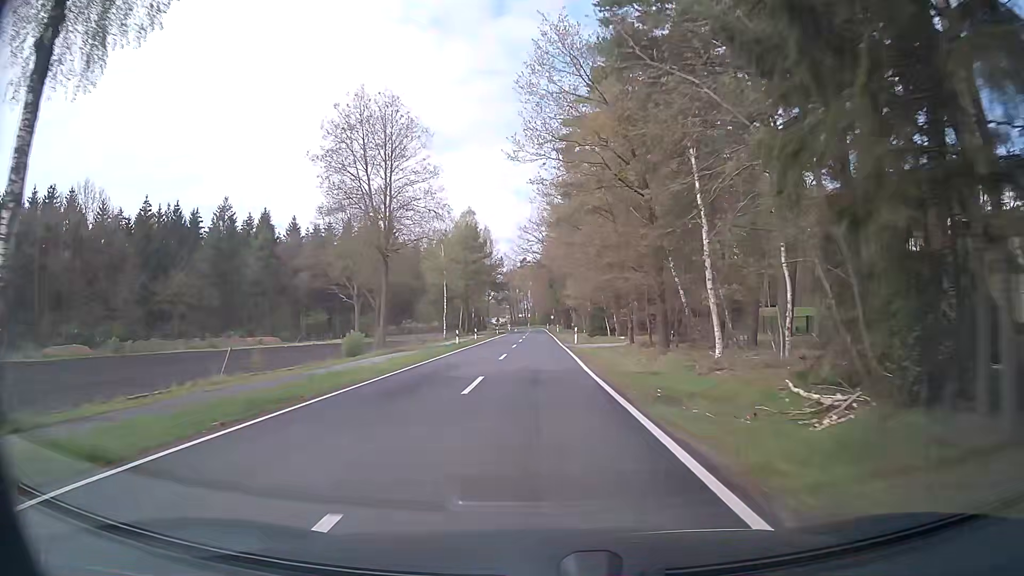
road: secondary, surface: asphalt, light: Day
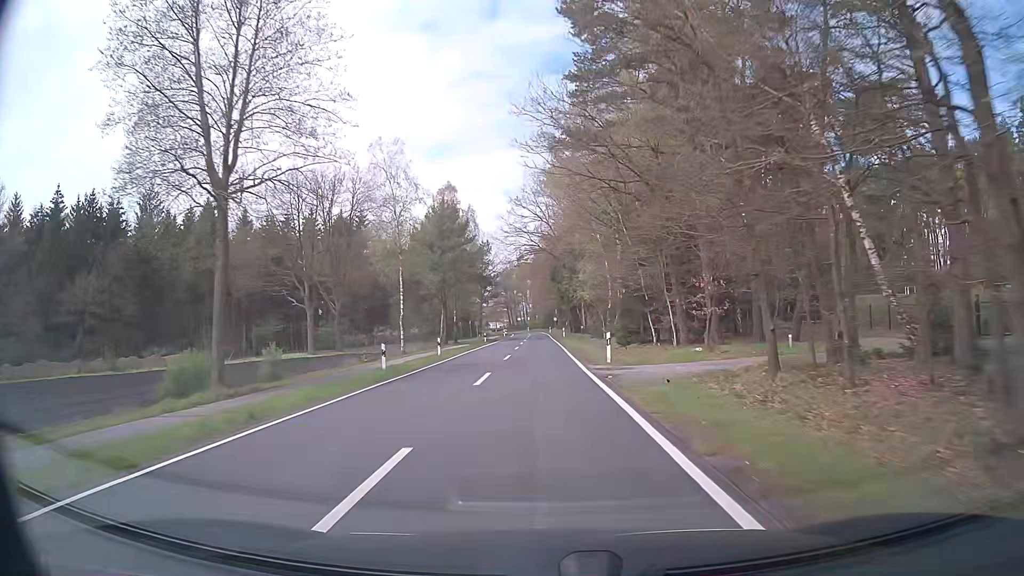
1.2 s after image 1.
(+0.1, +21.6) m; 0°
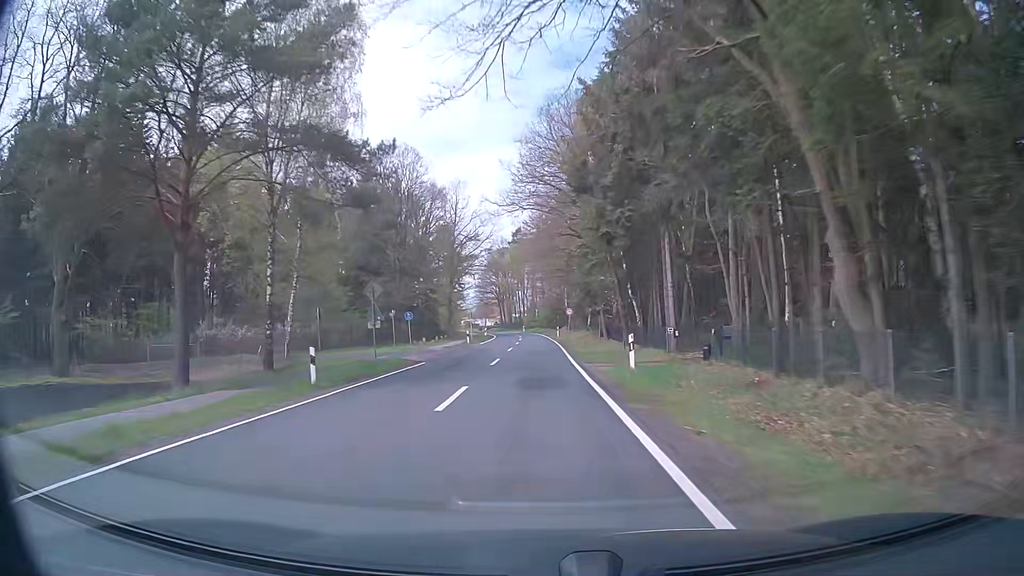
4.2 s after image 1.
(-0.3, +53.8) m; 0°
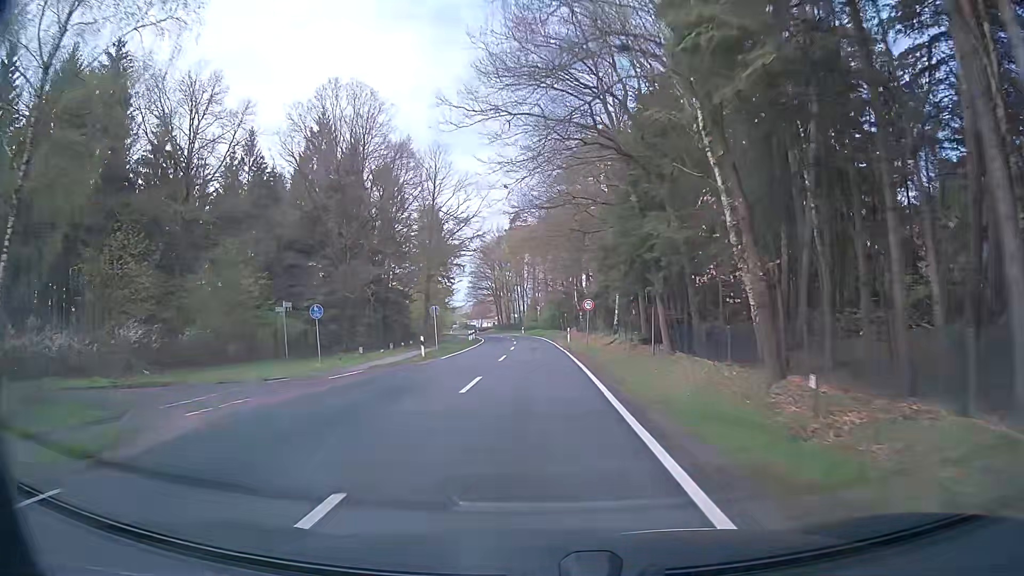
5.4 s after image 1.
(0.0, +21.5) m; 0°
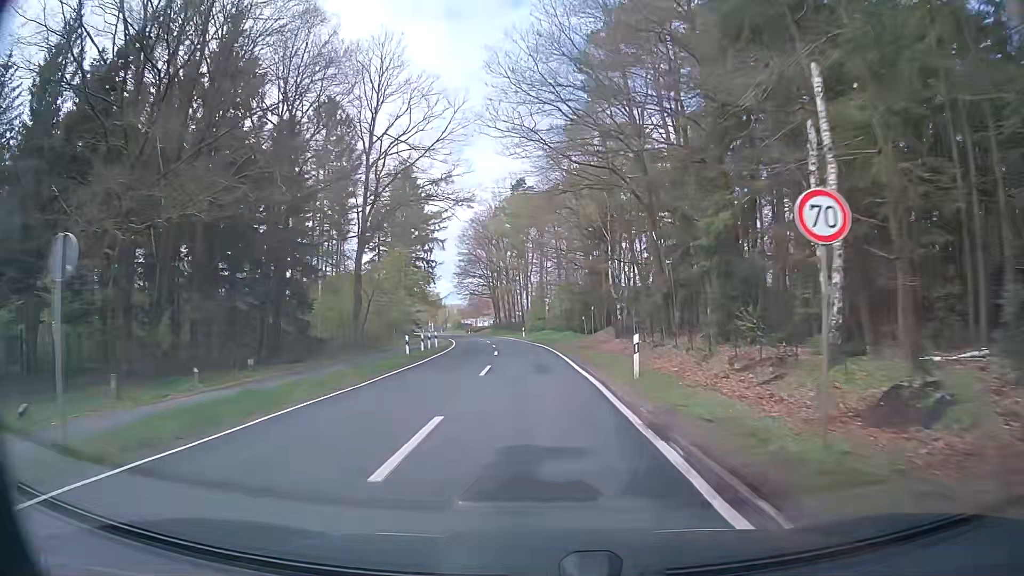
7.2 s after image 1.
(-0.1, +32.2) m; 0°
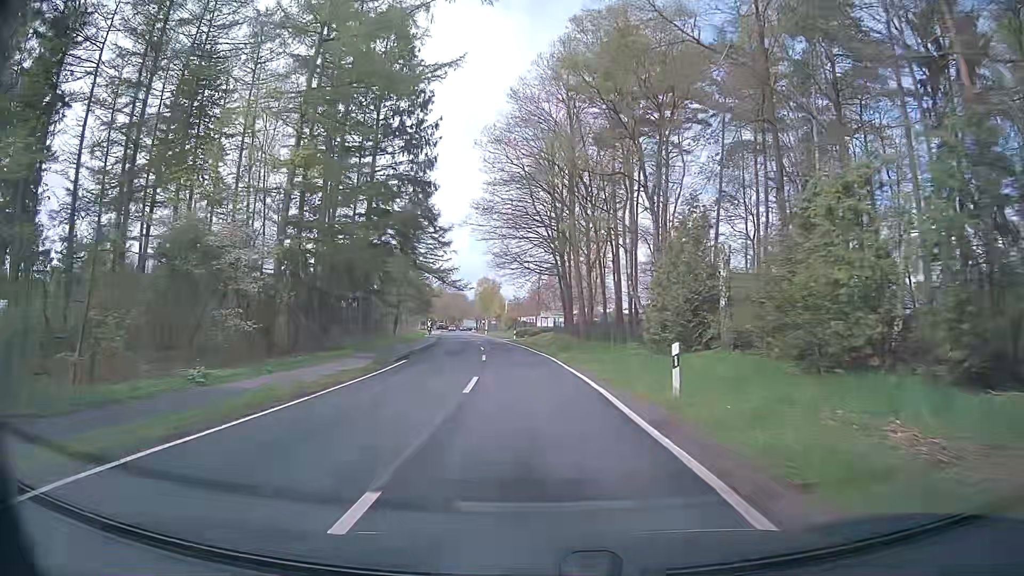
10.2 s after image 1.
(-2.8, +53.6) m; -6°
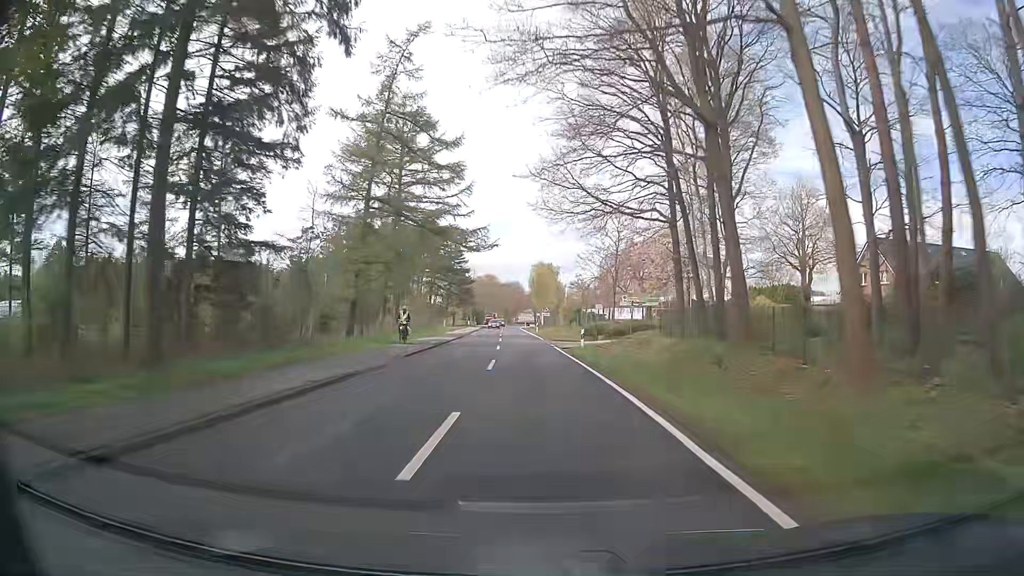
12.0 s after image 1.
(-1.7, +32.2) m; -6°
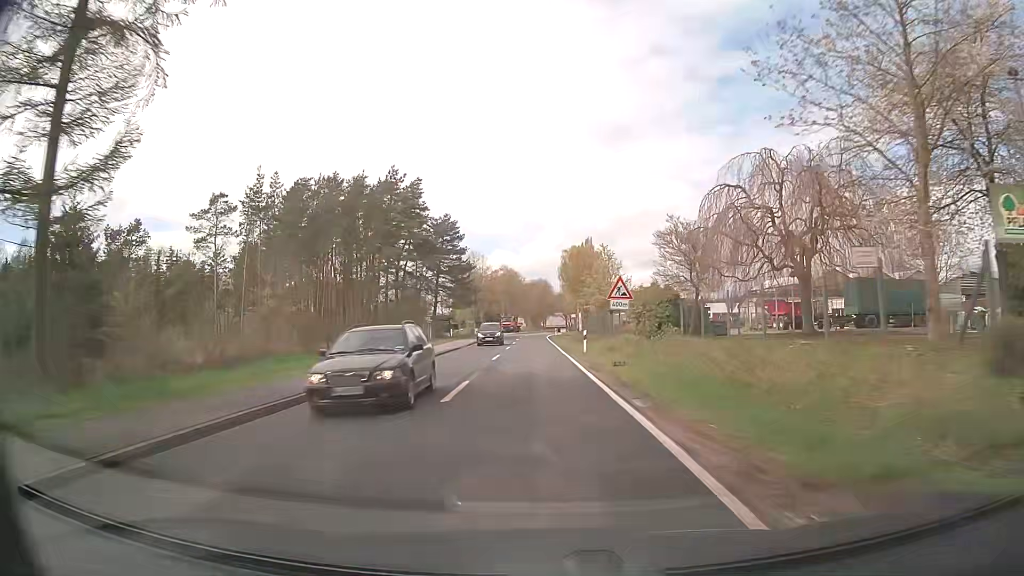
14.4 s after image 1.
(-0.7, +43.0) m; -2°
(0, +10) (0, +20) (-1, +30) (-1, +40) (-1, +50) (-1, +60) (-2, +70) (-1, +80) (-1, +90) (-1, +100) m
